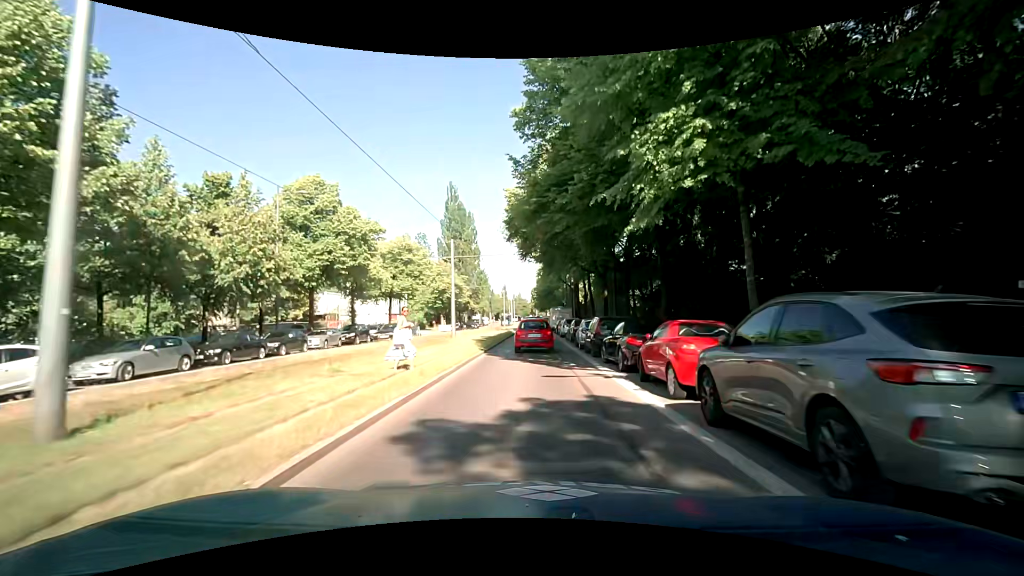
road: secondary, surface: asphalt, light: Day
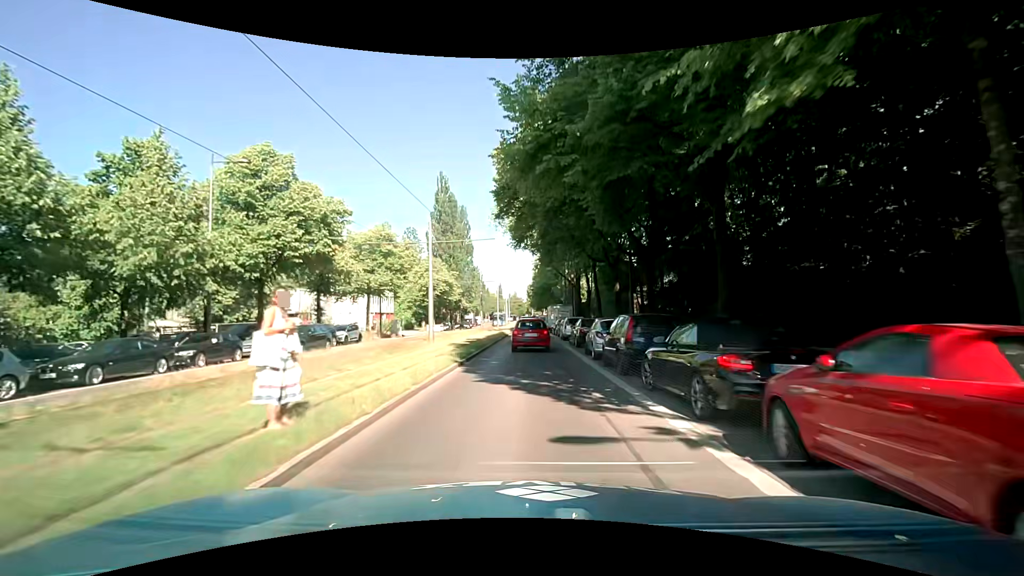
(-0.1, +6.5) m; 0°
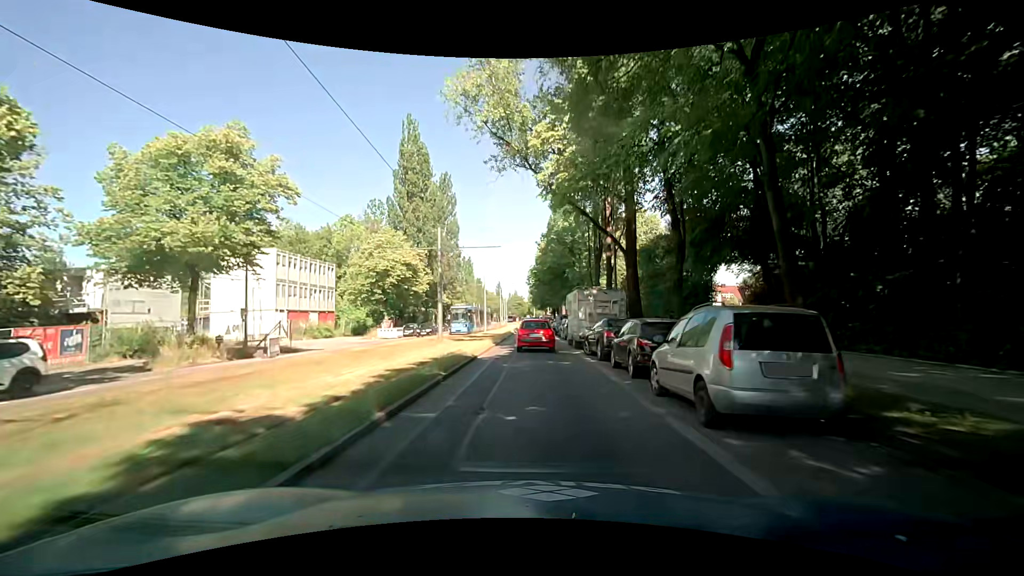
(+0.1, +27.3) m; 0°
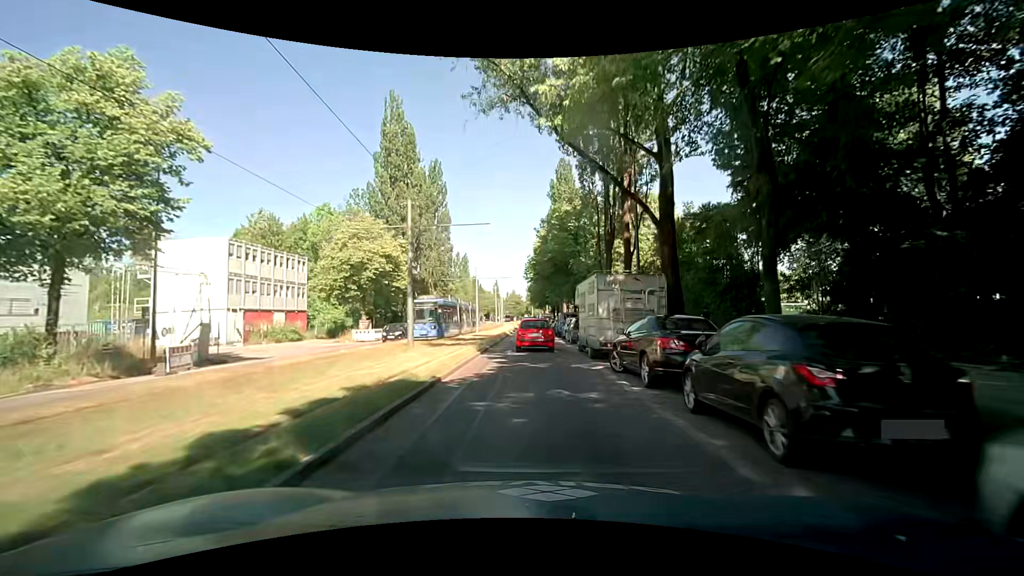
(0.0, +7.1) m; +1°
